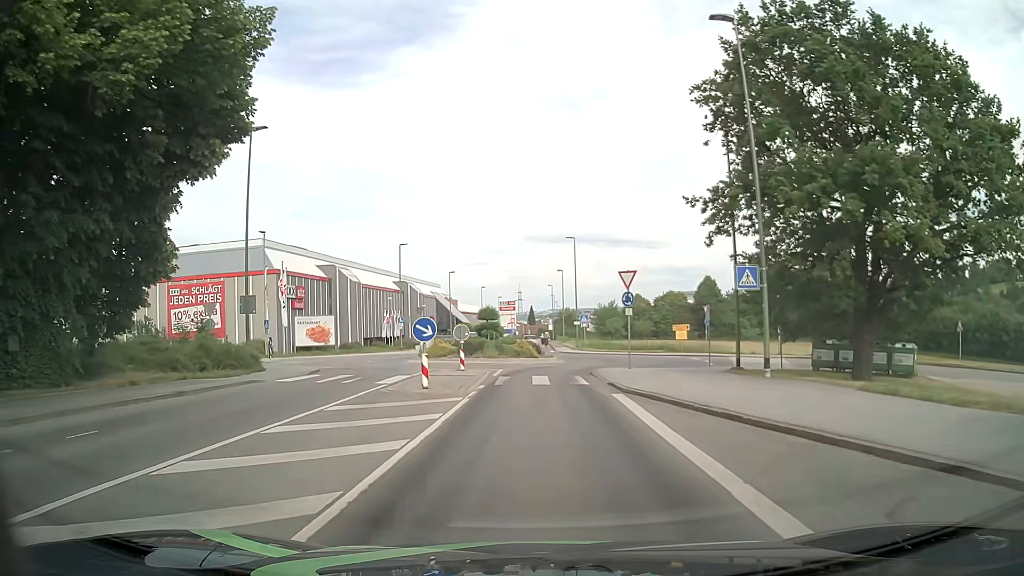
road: tertiary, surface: asphalt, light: Day
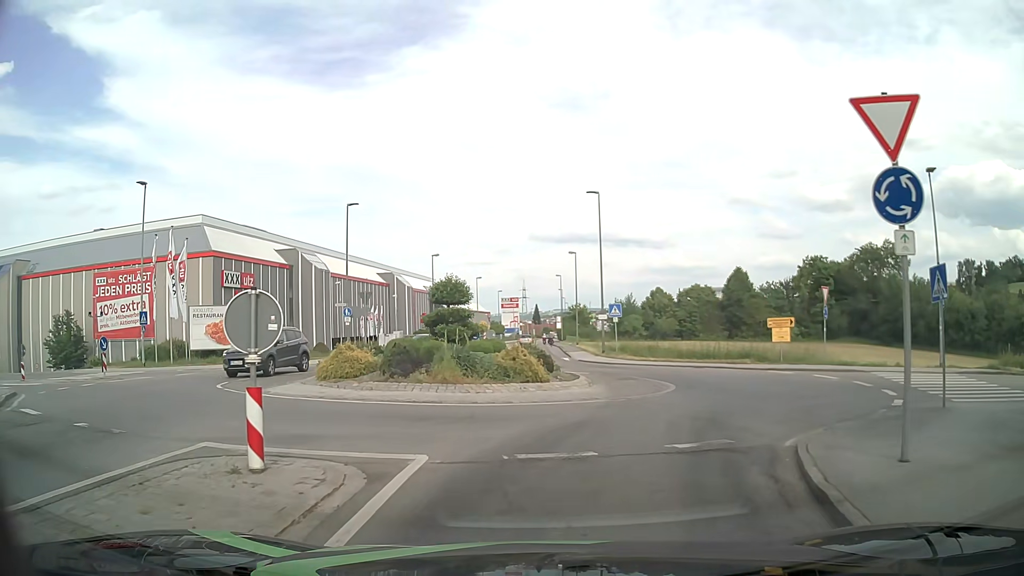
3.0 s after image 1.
(-0.2, +19.0) m; -1°
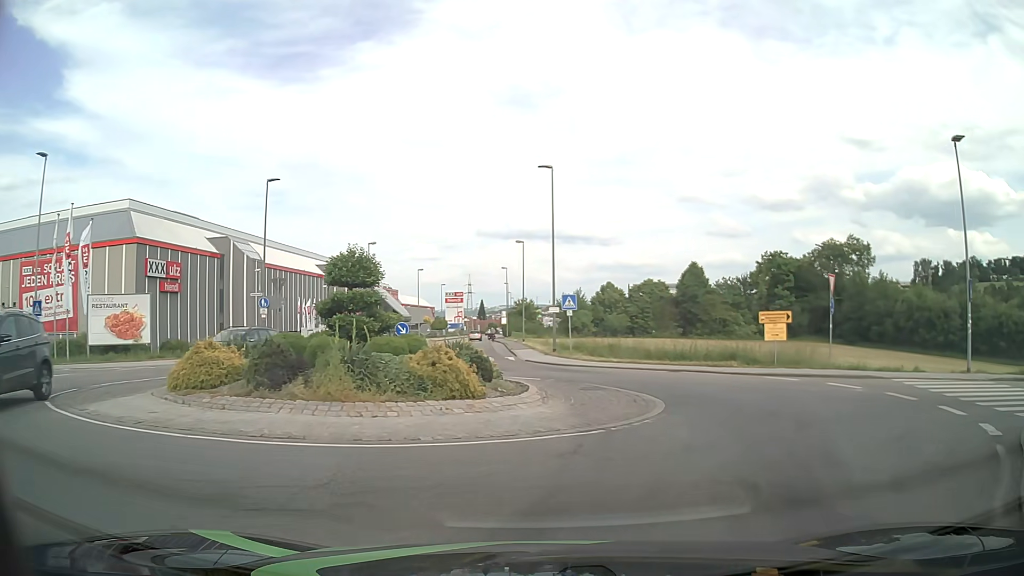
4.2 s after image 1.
(+0.1, +5.5) m; +7°
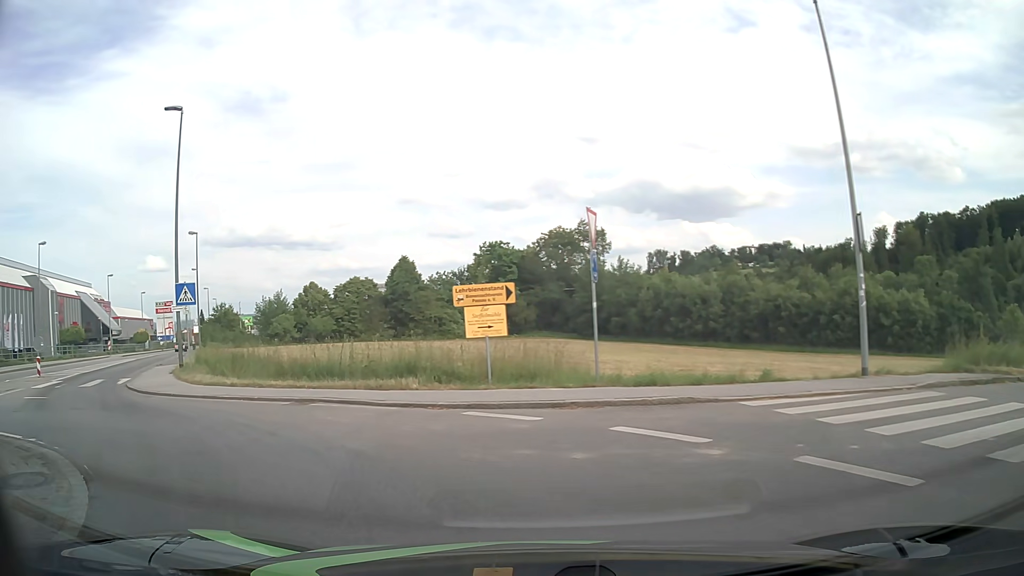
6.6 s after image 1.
(+3.1, +10.8) m; +22°
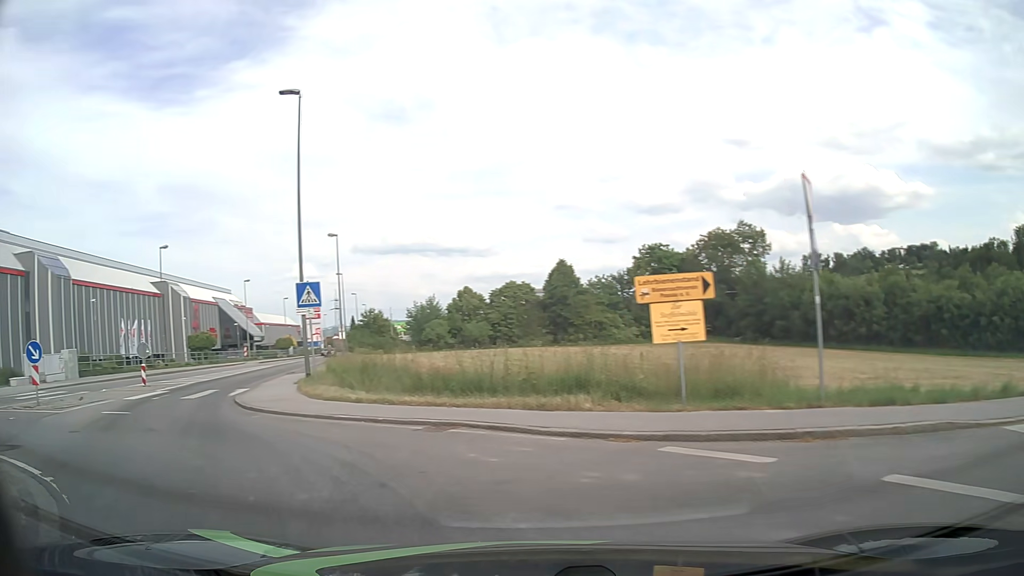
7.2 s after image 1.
(-0.3, +3.0) m; -14°
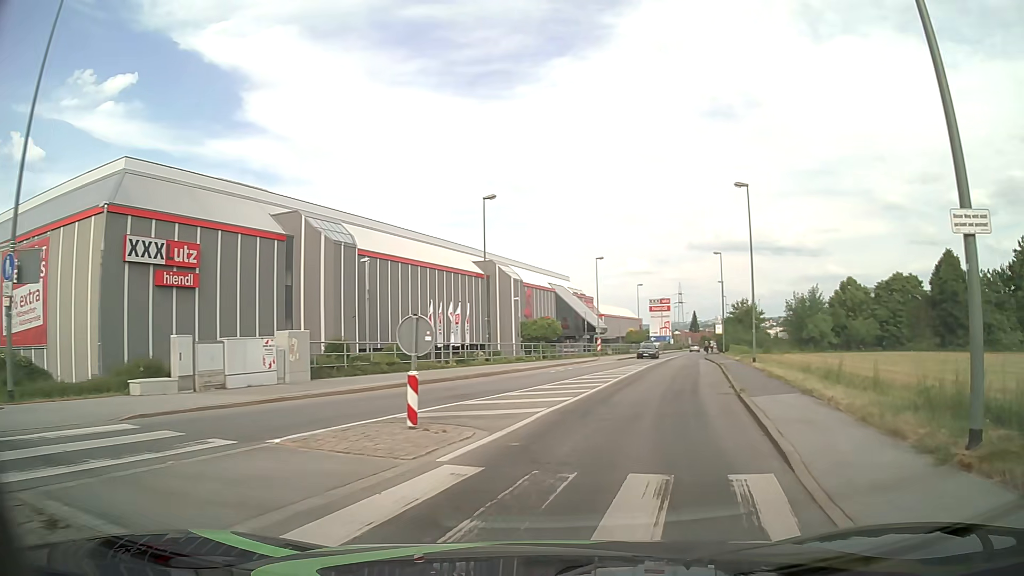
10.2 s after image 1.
(-8.1, +14.7) m; -29°
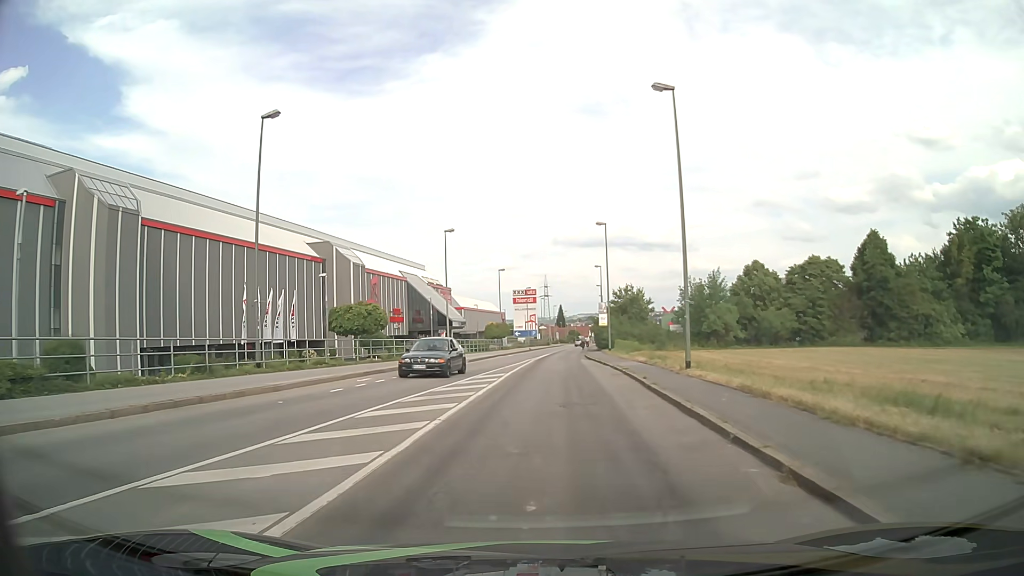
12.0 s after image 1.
(+2.2, +15.0) m; +12°
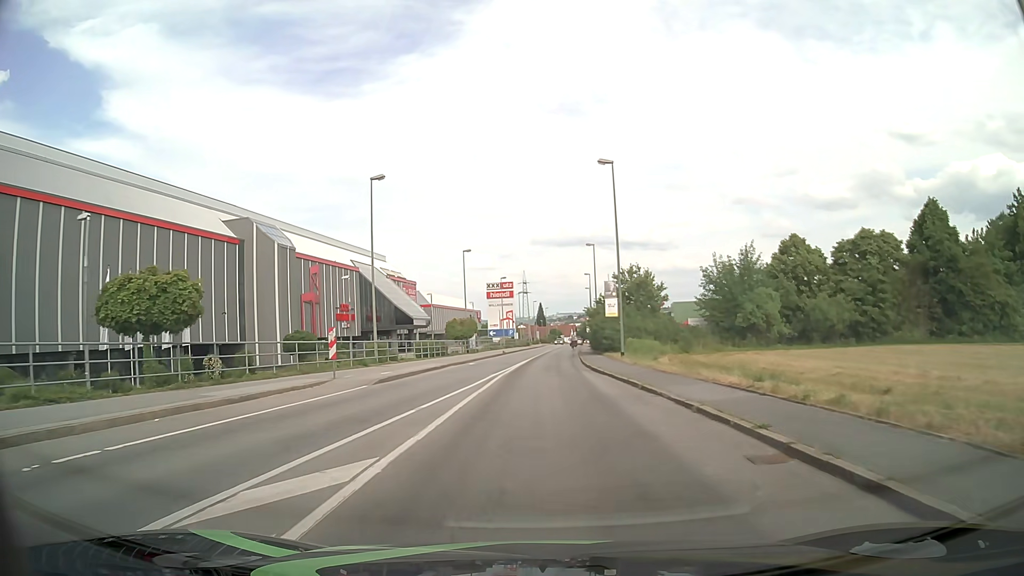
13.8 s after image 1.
(+0.3, +18.7) m; +1°
(0, +10) (0, +20) (0, +30) (+1, +40) (+1, +50) (+2, +60) (+3, +70) (+3, +80) (+4, +90) (+5, +100) m
